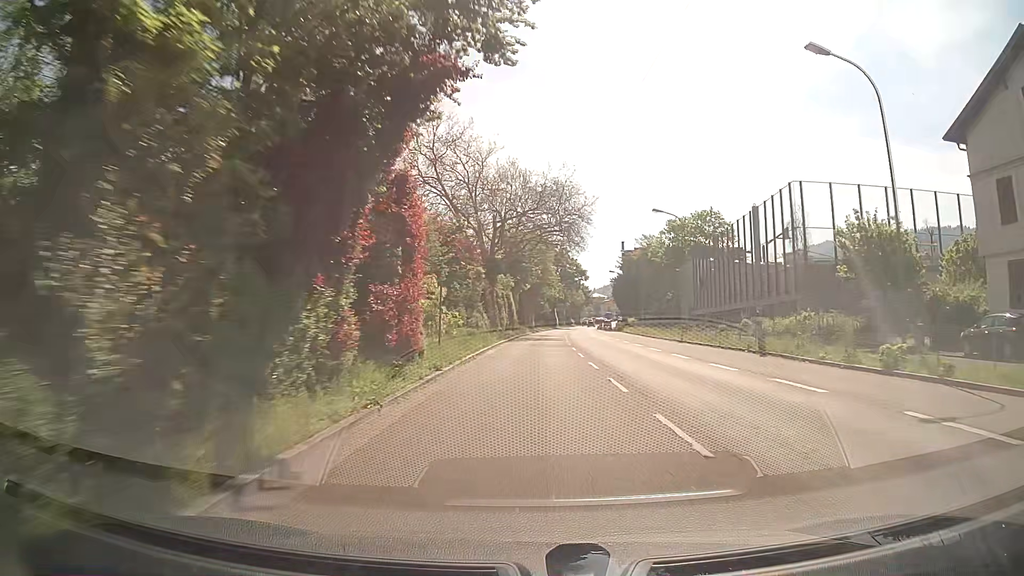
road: trunk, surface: asphalt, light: Day
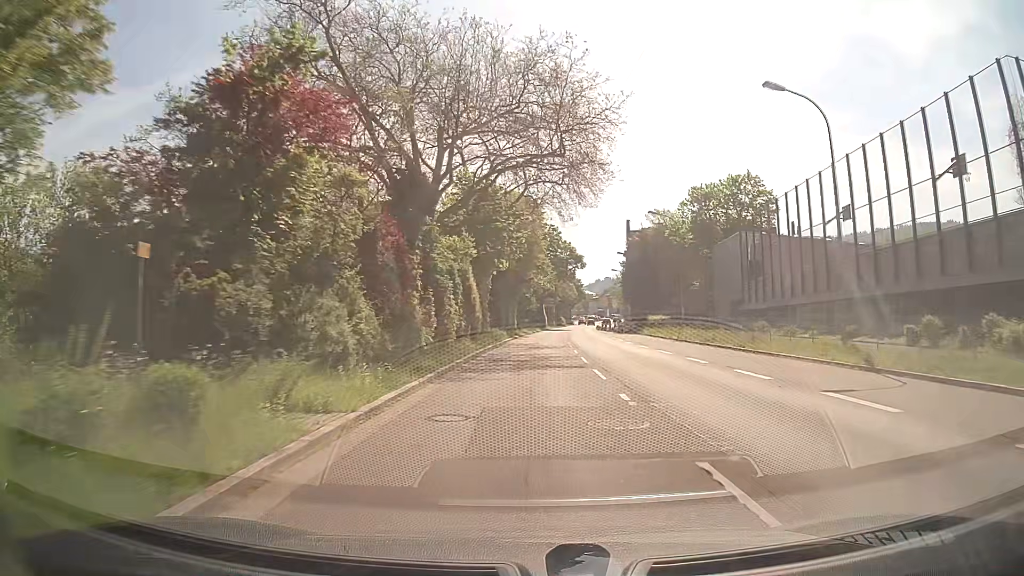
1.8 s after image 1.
(+0.2, +27.2) m; +1°
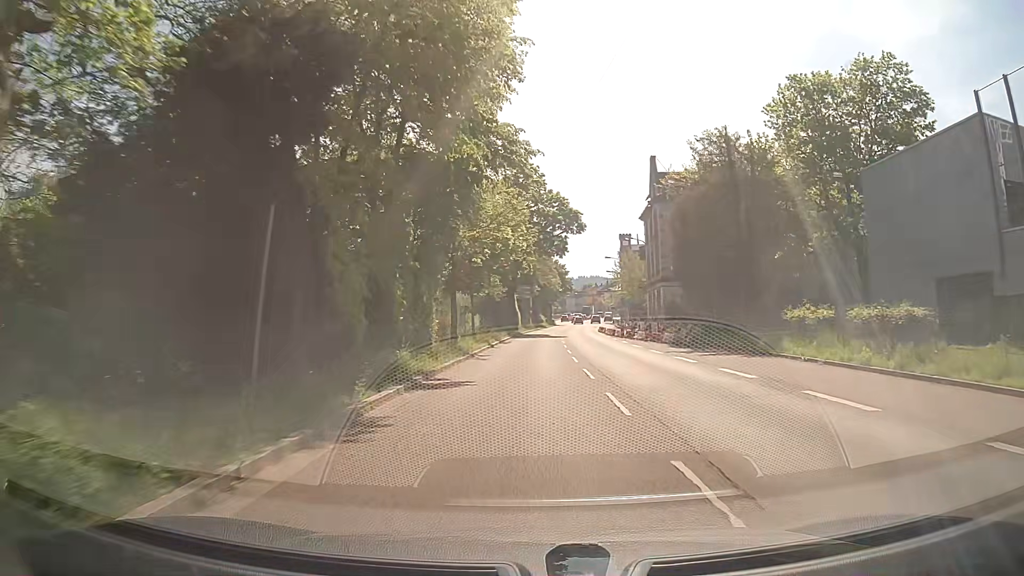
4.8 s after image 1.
(+0.9, +41.9) m; +2°
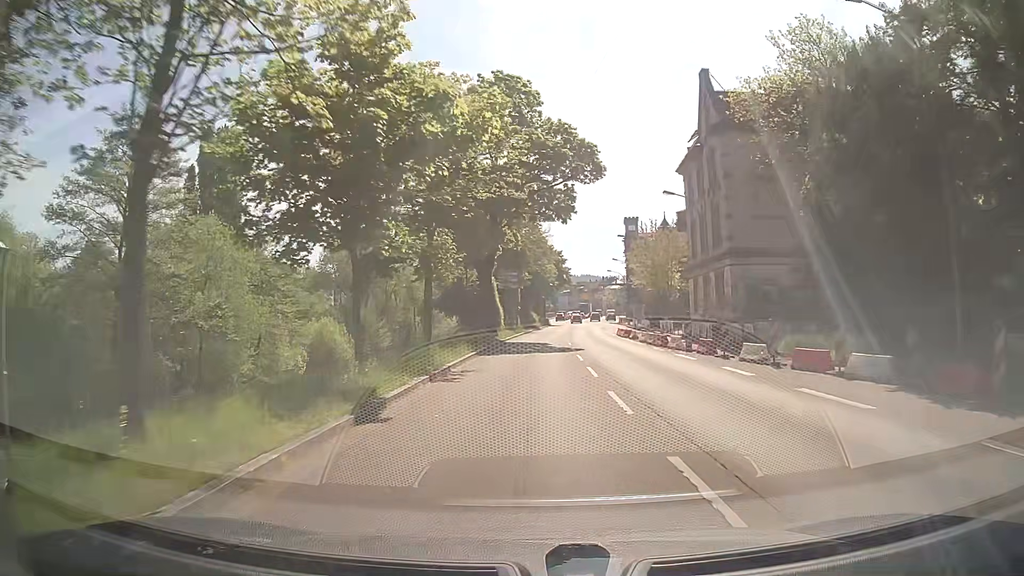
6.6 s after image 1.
(+0.2, +23.9) m; +1°
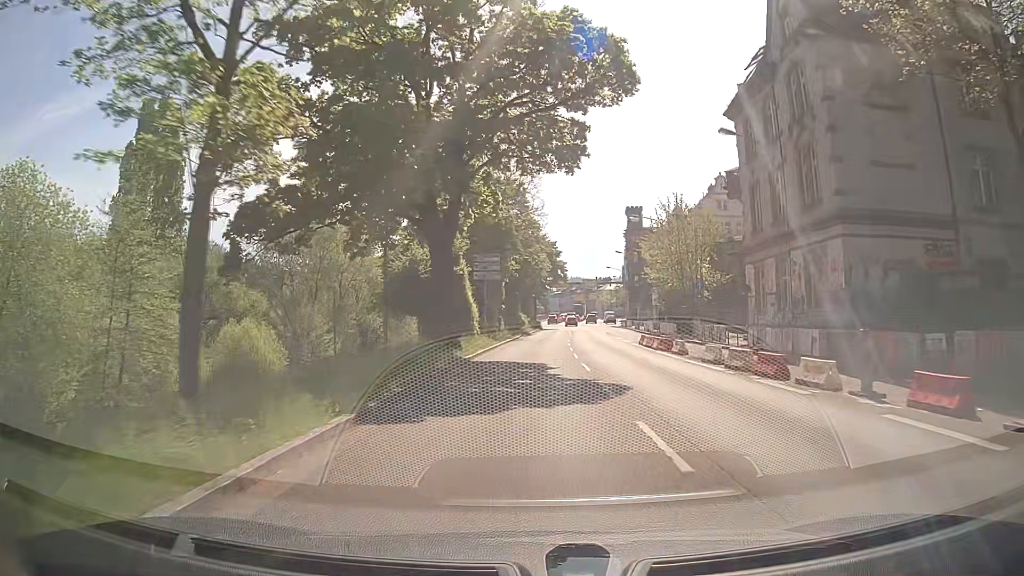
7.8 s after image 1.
(+0.2, +15.7) m; +1°
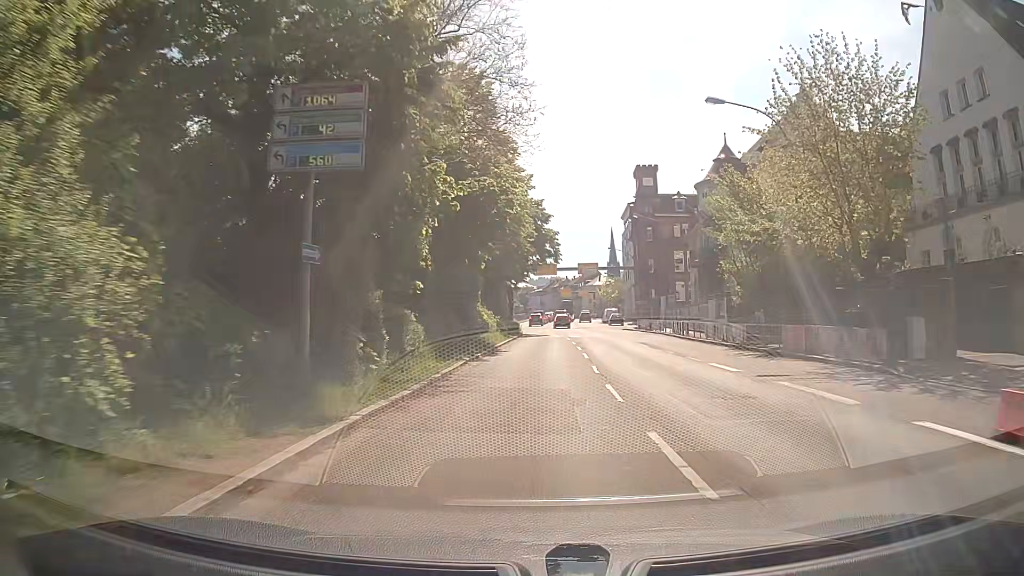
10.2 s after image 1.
(+0.7, +31.1) m; +3°
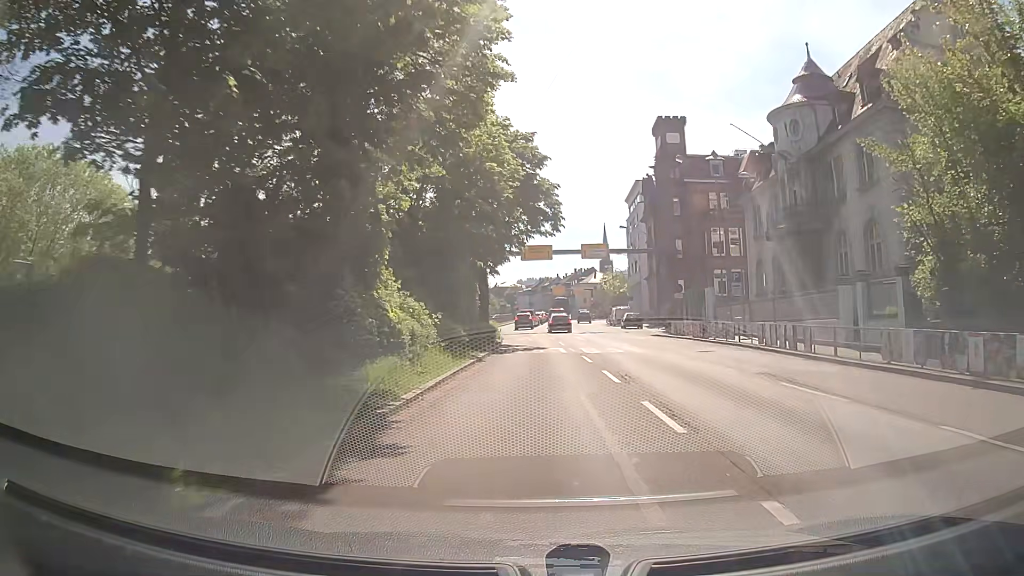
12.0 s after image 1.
(-0.1, +21.0) m; 0°
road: primary
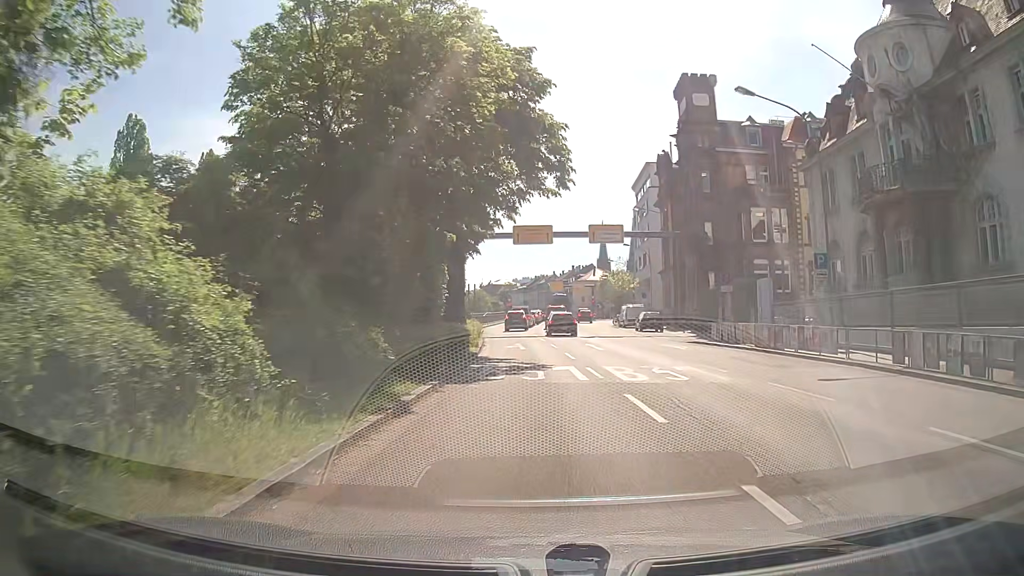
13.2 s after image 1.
(+0.1, +11.7) m; +3°
